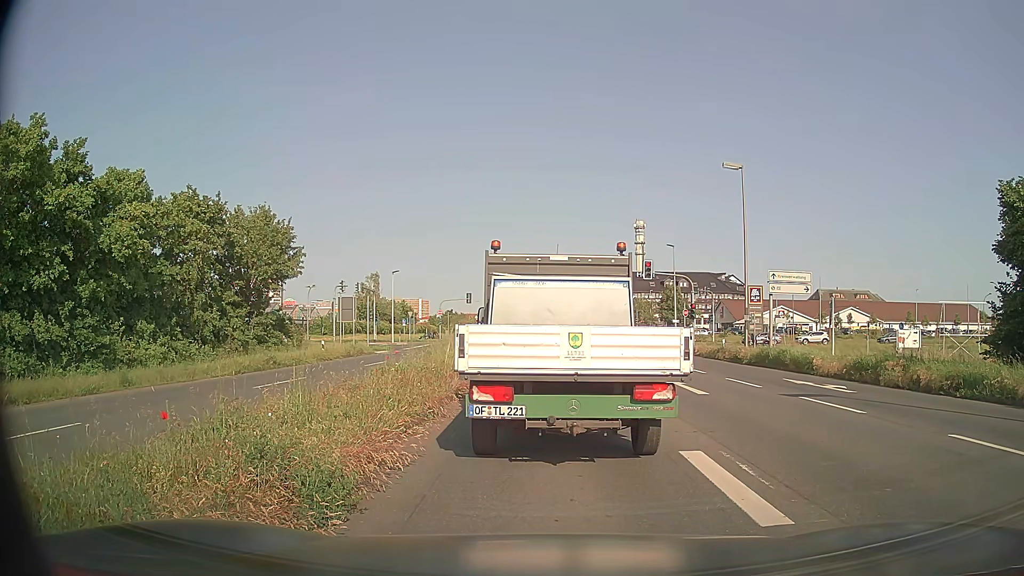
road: primary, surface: asphalt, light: Day
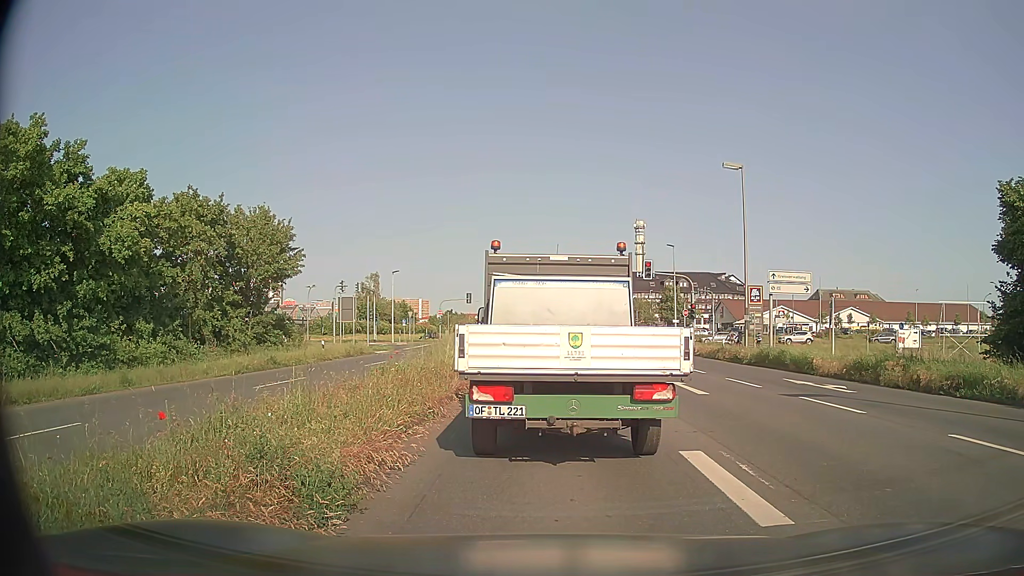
(0.0, 0.0) m; 0°
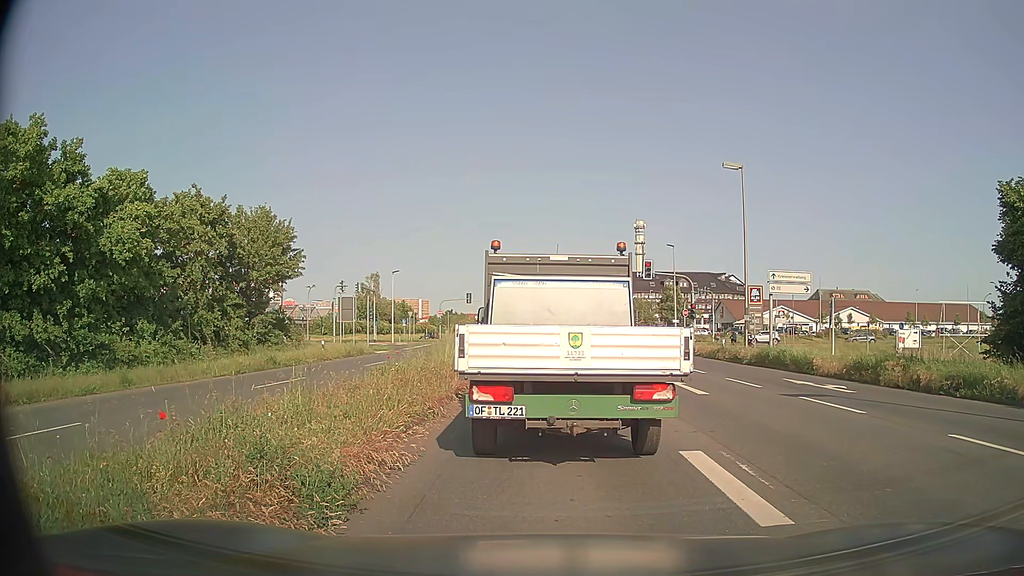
(0.0, 0.0) m; 0°
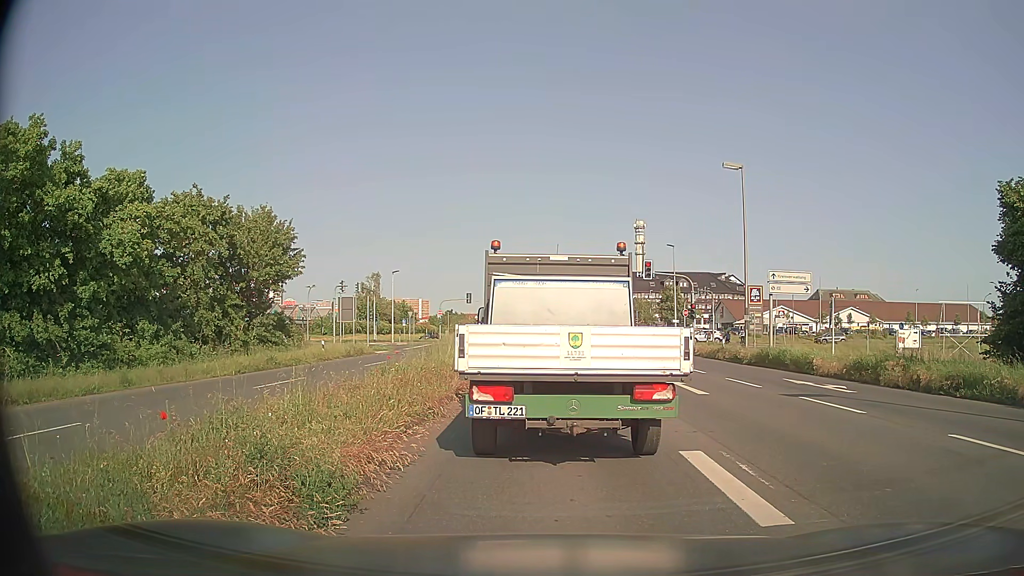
(0.0, 0.0) m; 0°
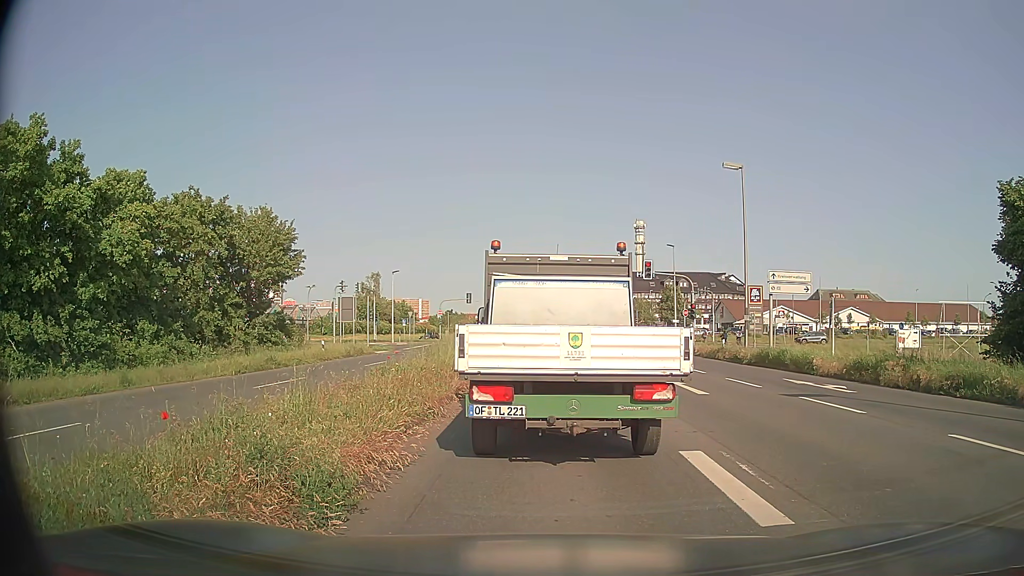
(0.0, 0.0) m; 0°
